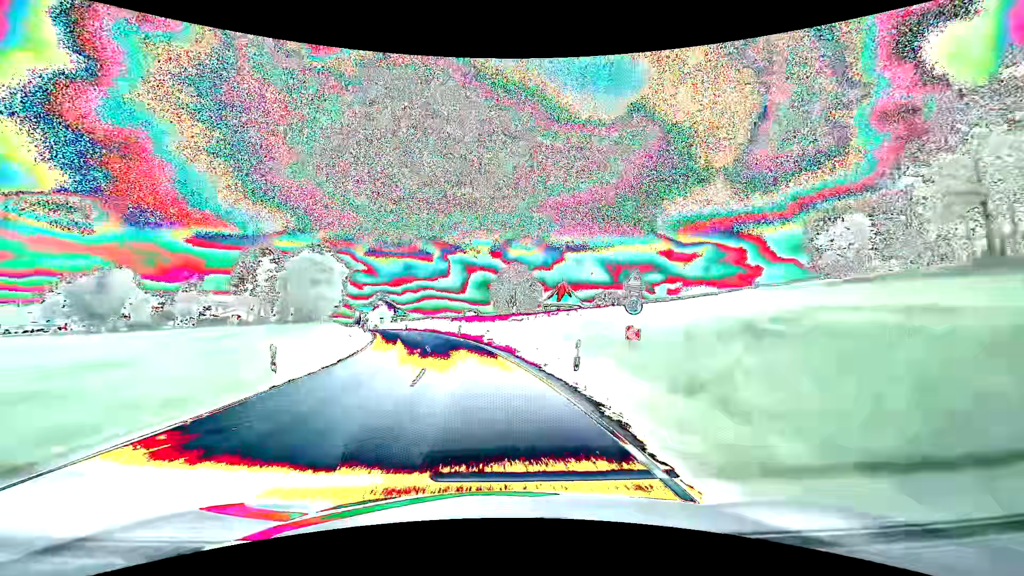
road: secondary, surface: asphalt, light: Day
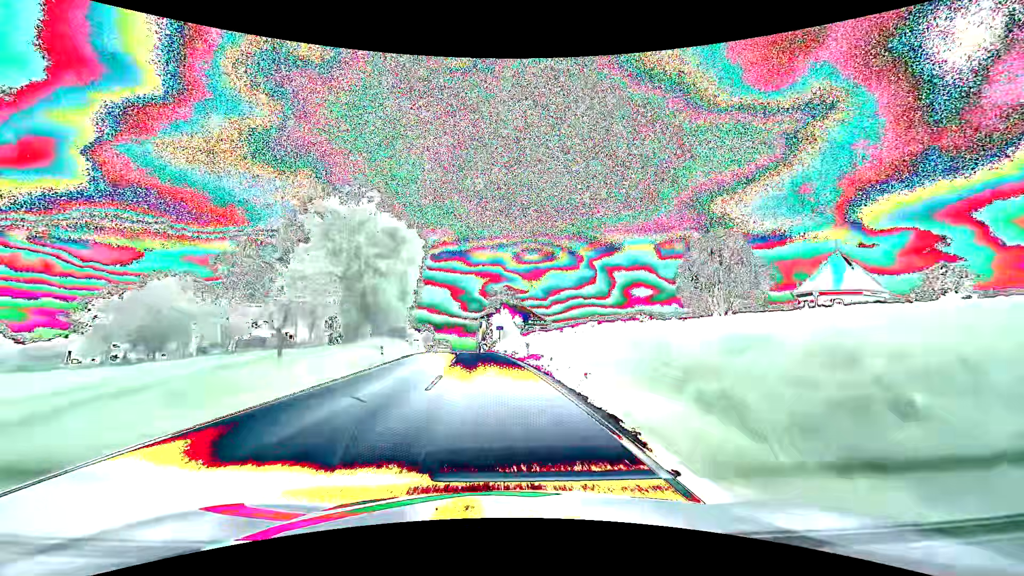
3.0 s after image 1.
(-7.8, +47.1) m; -17°
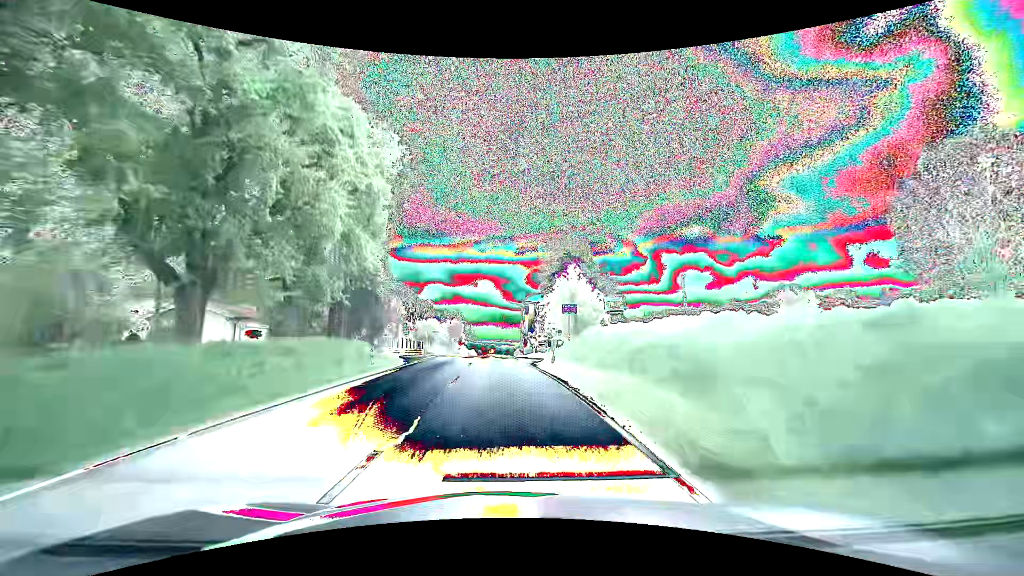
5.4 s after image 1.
(-1.9, +33.9) m; -5°
(0, +10) (0, +20) (-1, +30) (-1, +40) (-2, +50) (-2, +60) (-3, +70) (-3, +80) (-3, +90) (-3, +100) m
